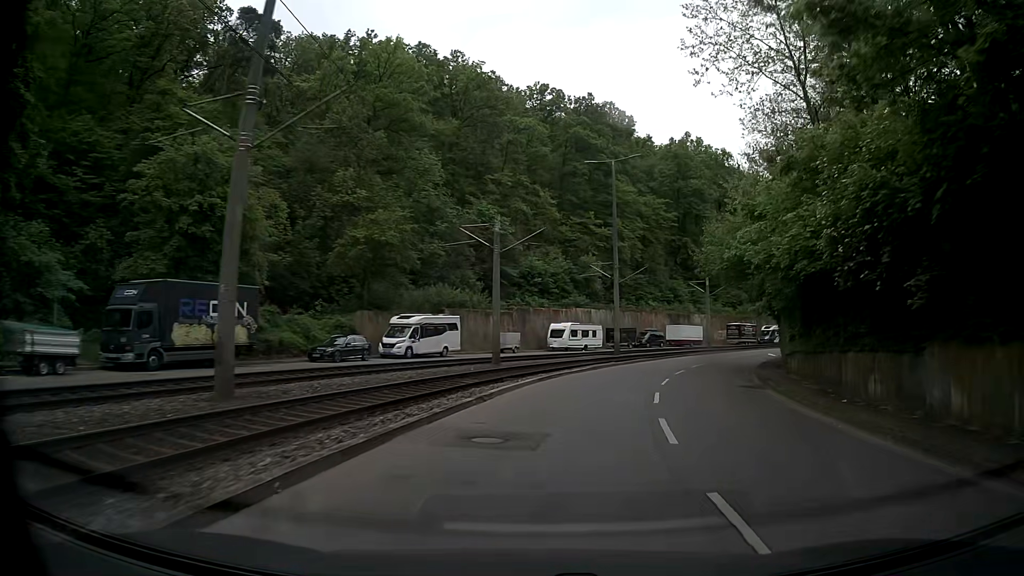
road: secondary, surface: asphalt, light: Day
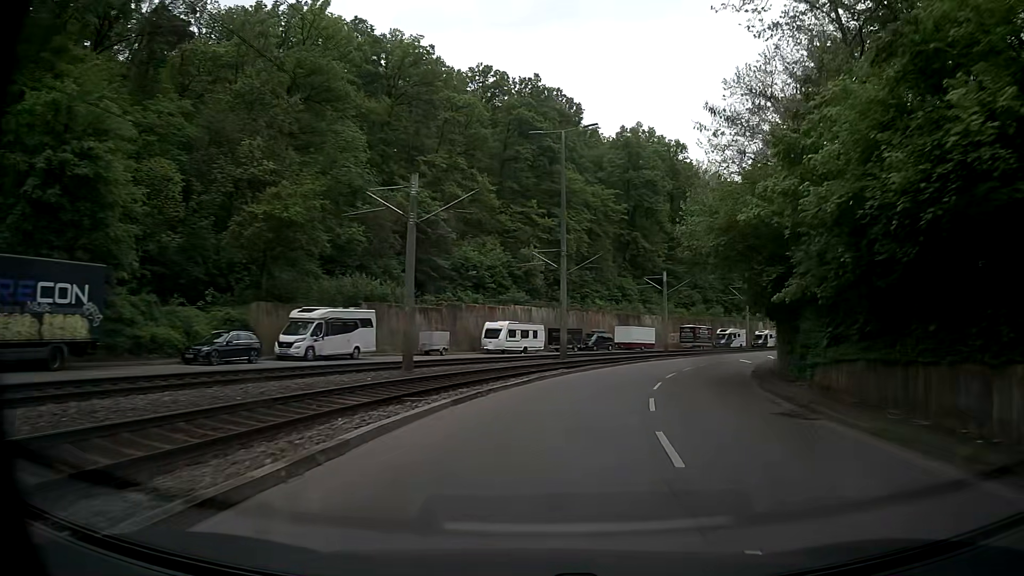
(+0.3, +8.0) m; +4°
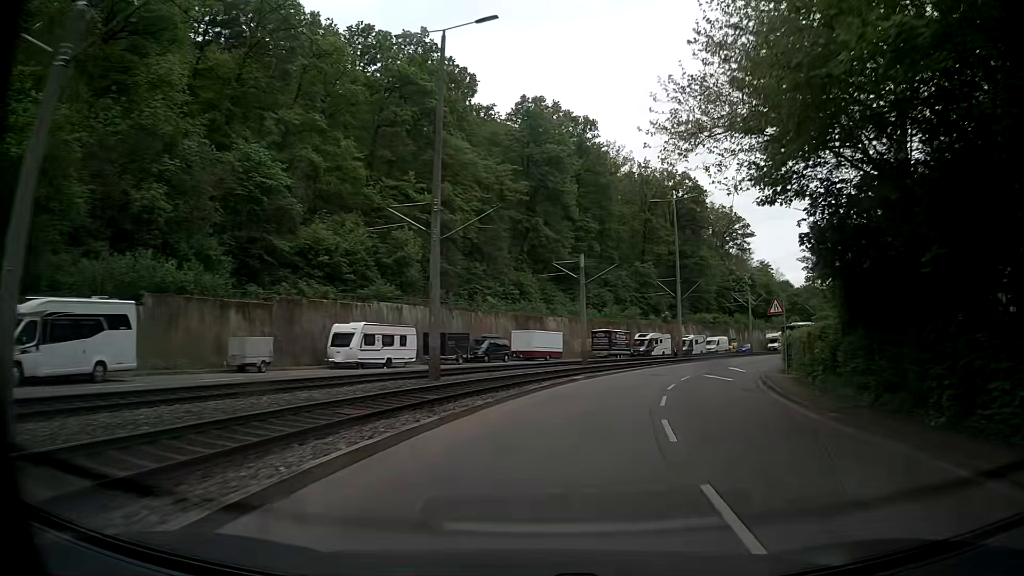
(+1.5, +15.9) m; +10°
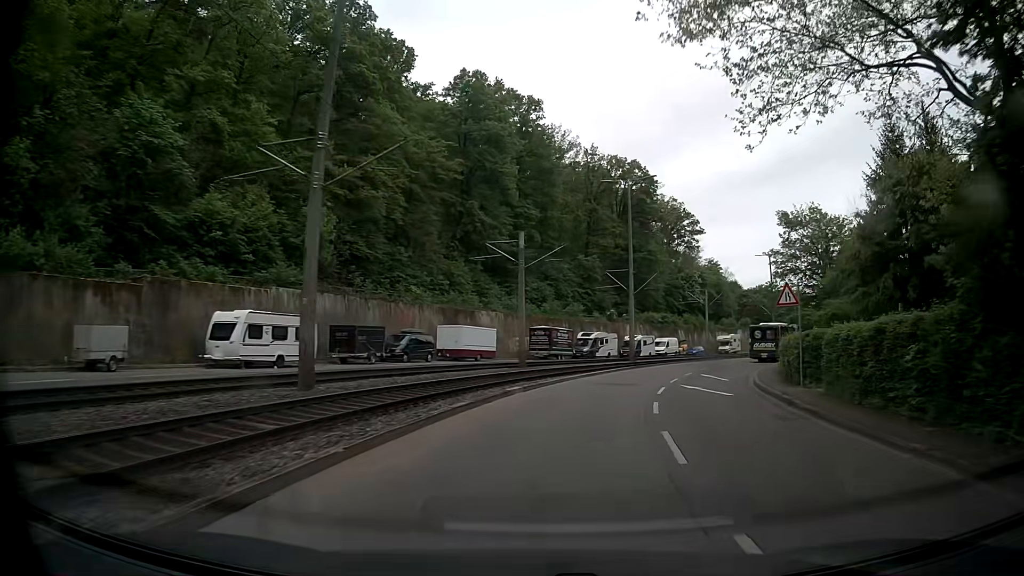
(+0.3, +8.0) m; +5°
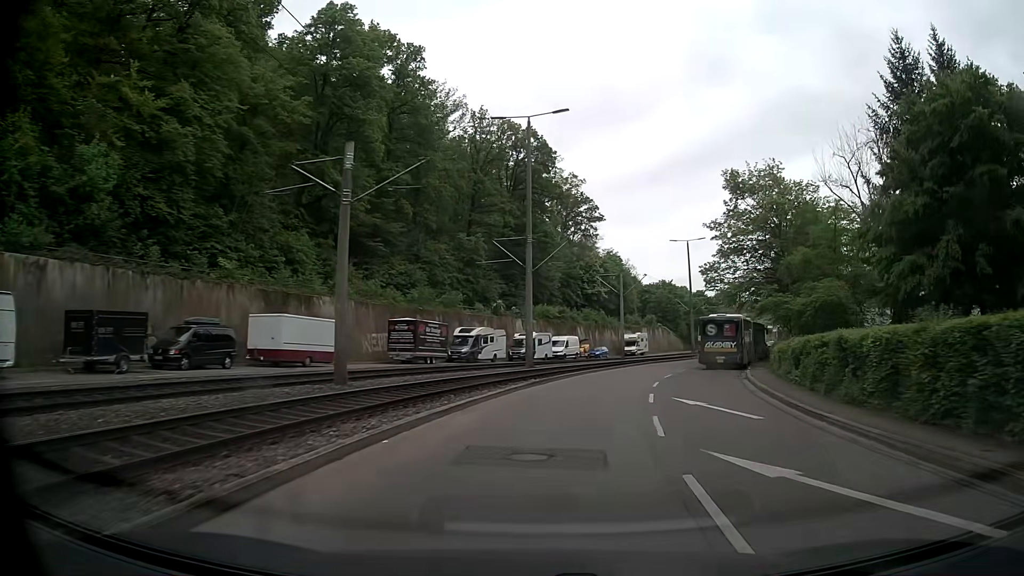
(+1.4, +15.9) m; +11°
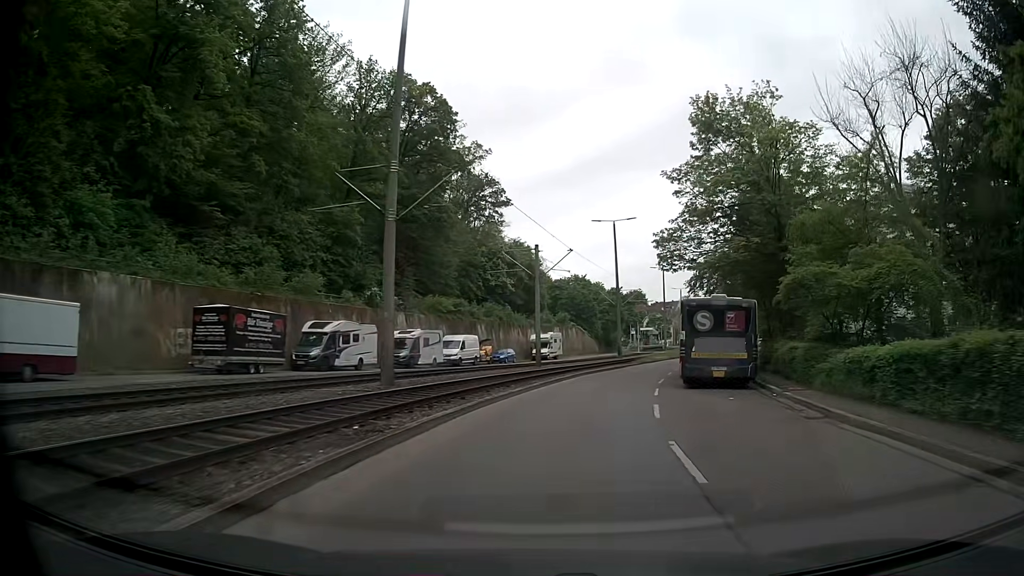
(+1.0, +15.7) m; +8°
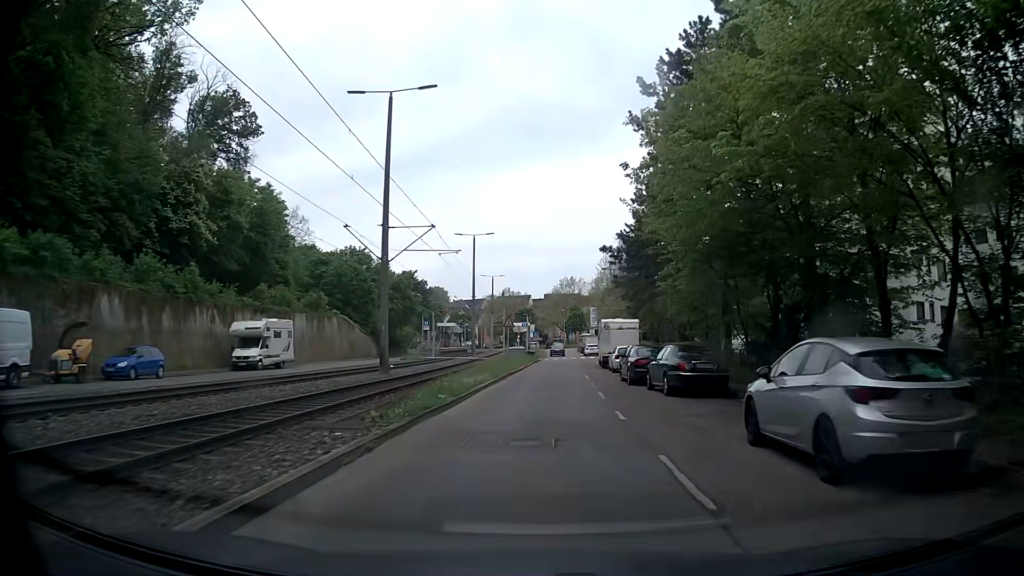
(+6.0, +37.0) m; +17°
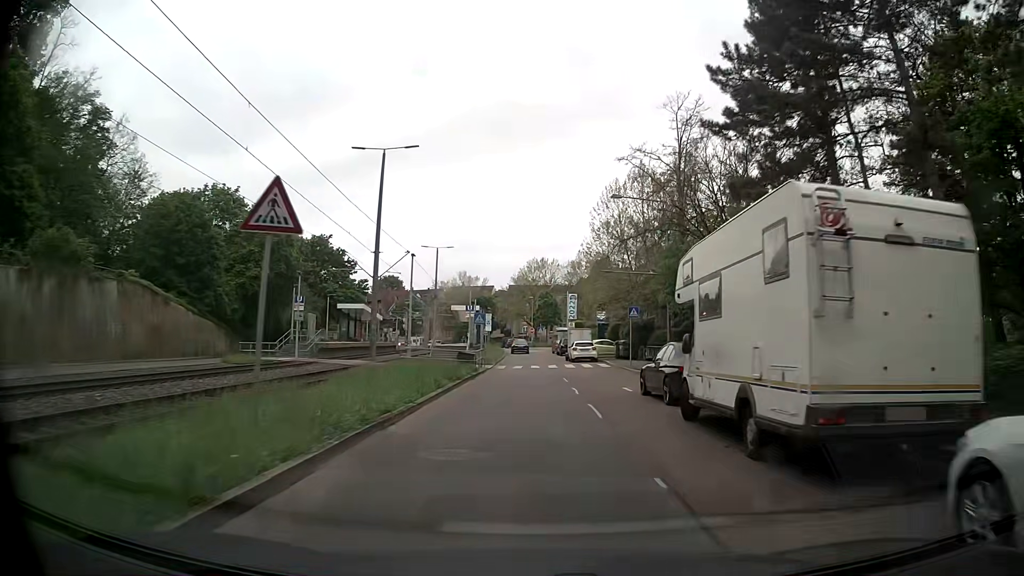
(+0.8, +34.7) m; +3°
(0, +10) (0, +20) (0, +30) (-1, +40) (-1, +50) (-1, +60) (-2, +70) (-2, +80) (-3, +90) (-4, +100) m
